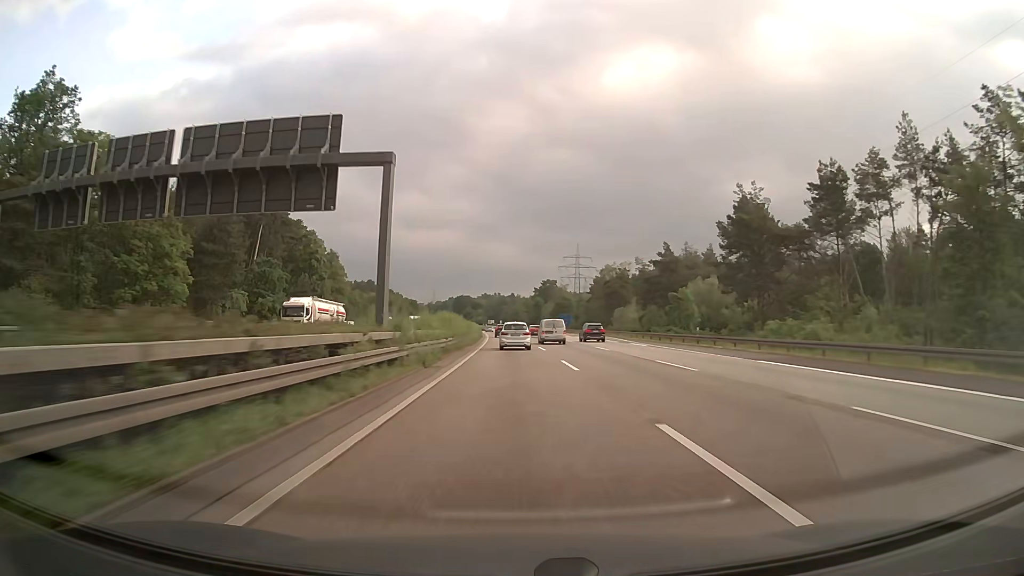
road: motorway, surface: asphalt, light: Day
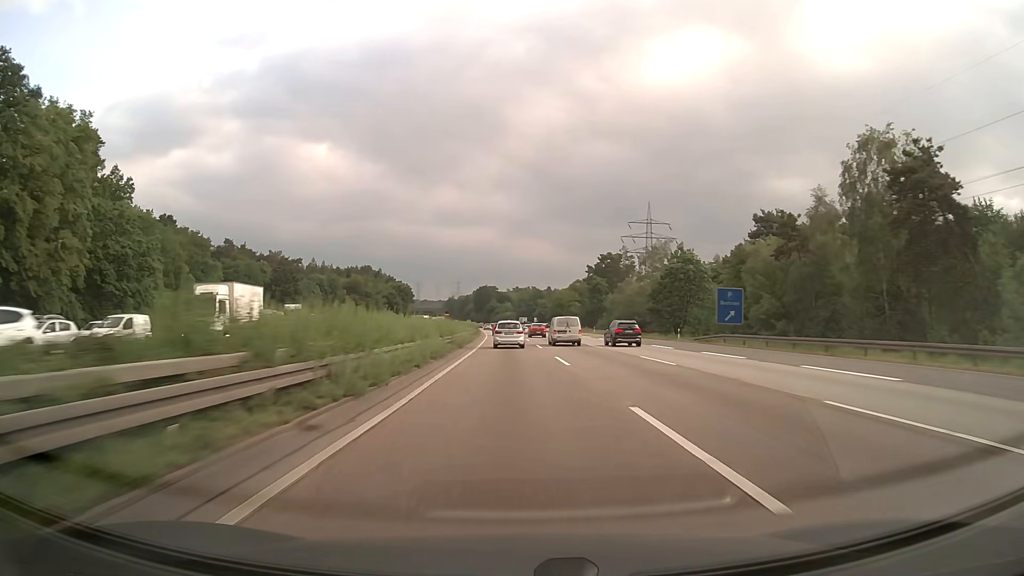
(-2.5, +104.1) m; -3°
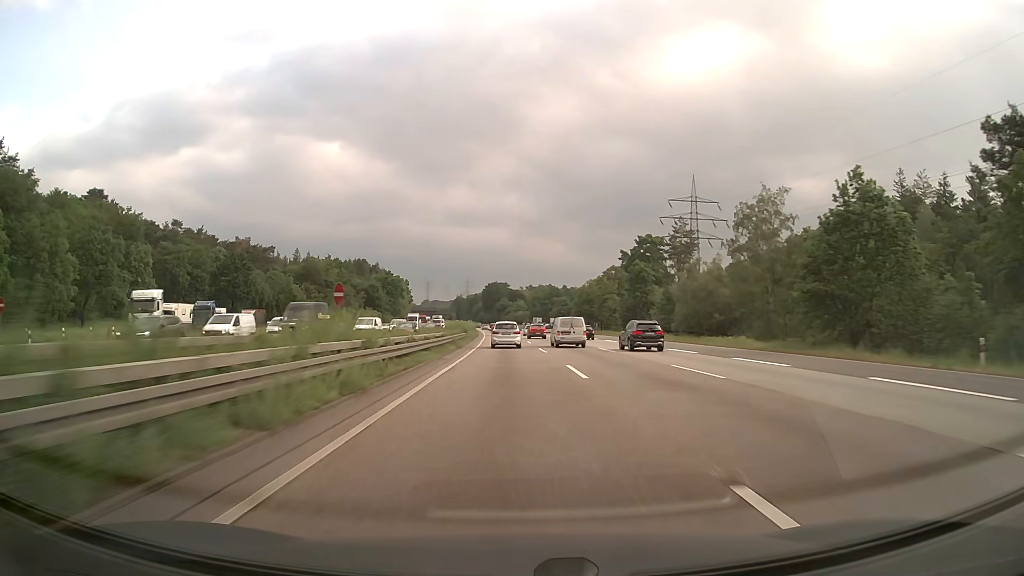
(-0.4, +40.9) m; -1°
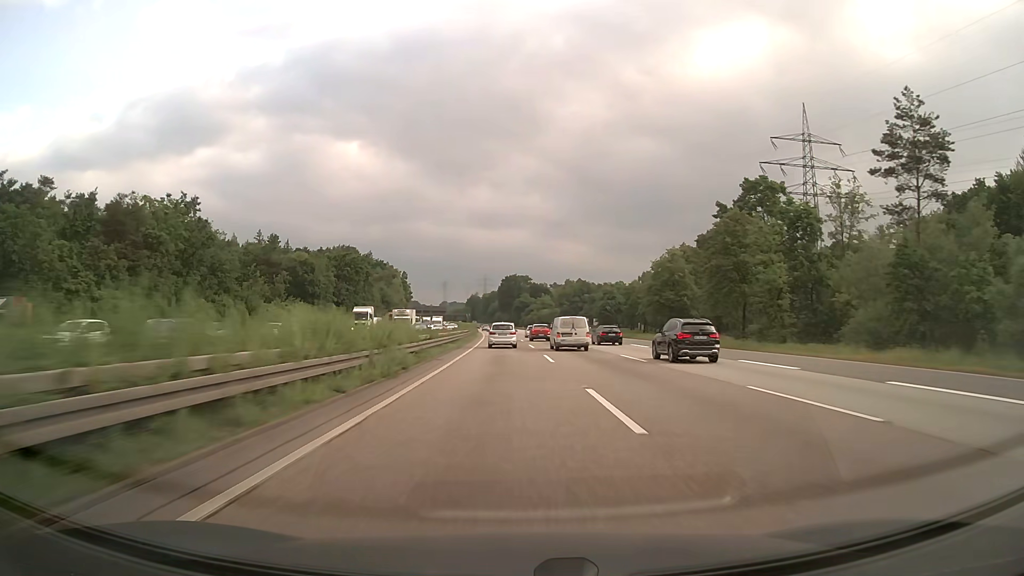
(-0.9, +61.4) m; -2°
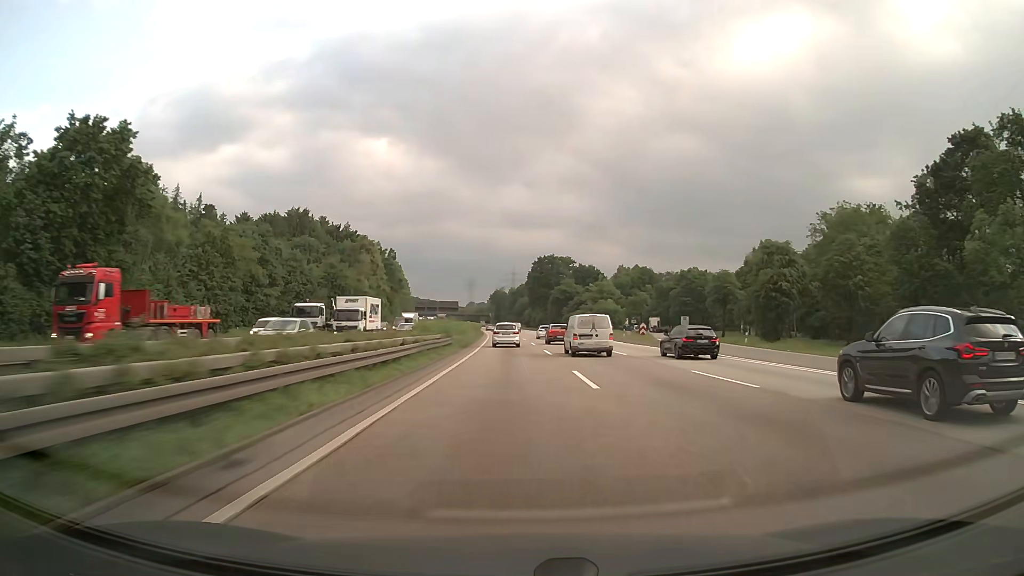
(-2.0, +81.9) m; -3°
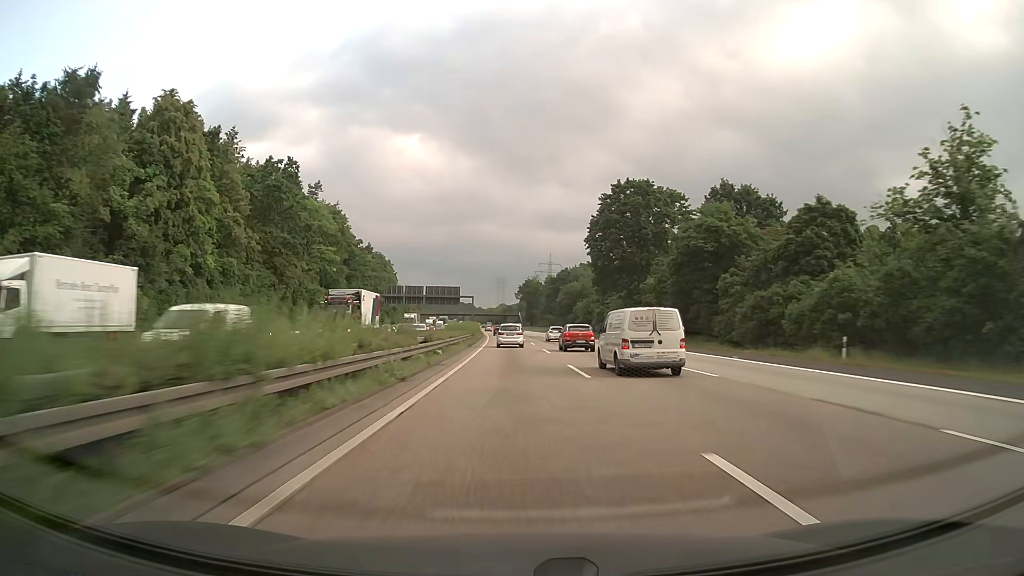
(-2.5, +102.6) m; -3°
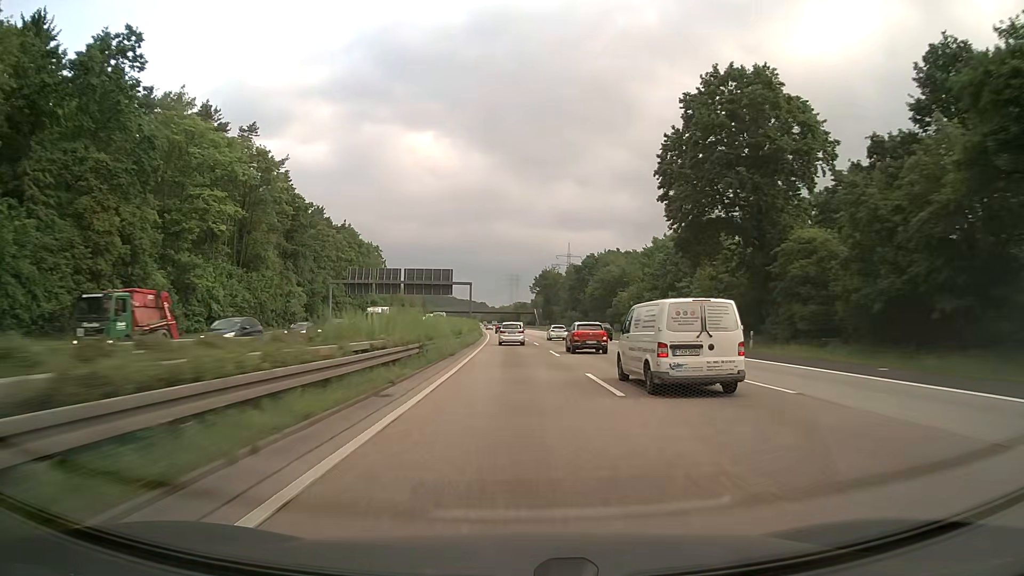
(-0.4, +41.0) m; -1°
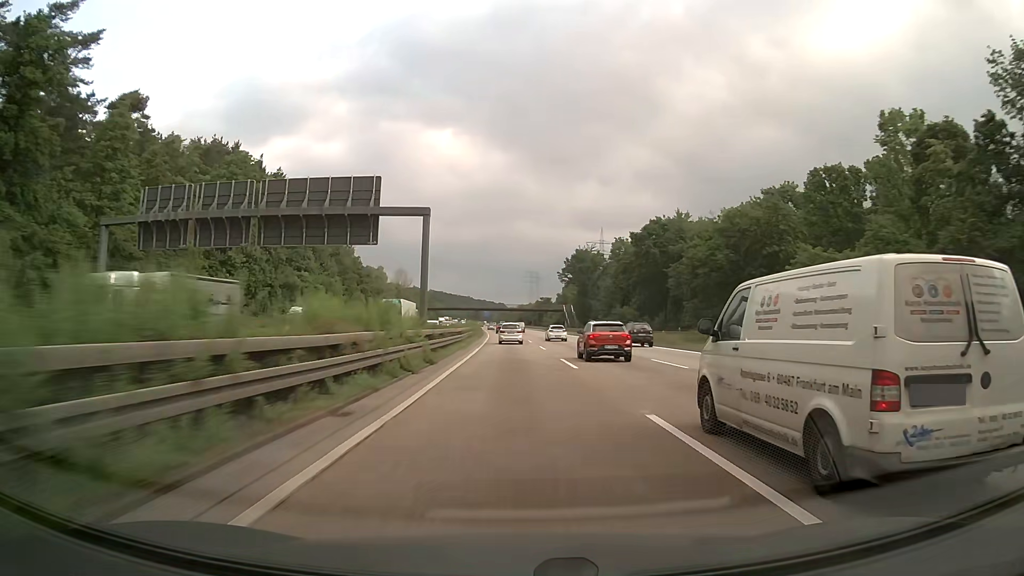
(-1.0, +61.6) m; -2°
(0, +10) (0, +20) (0, +30) (0, +40) (0, +50) (-1, +60) (-1, +70) (-1, +80) (-2, +90) (-2, +100) m
